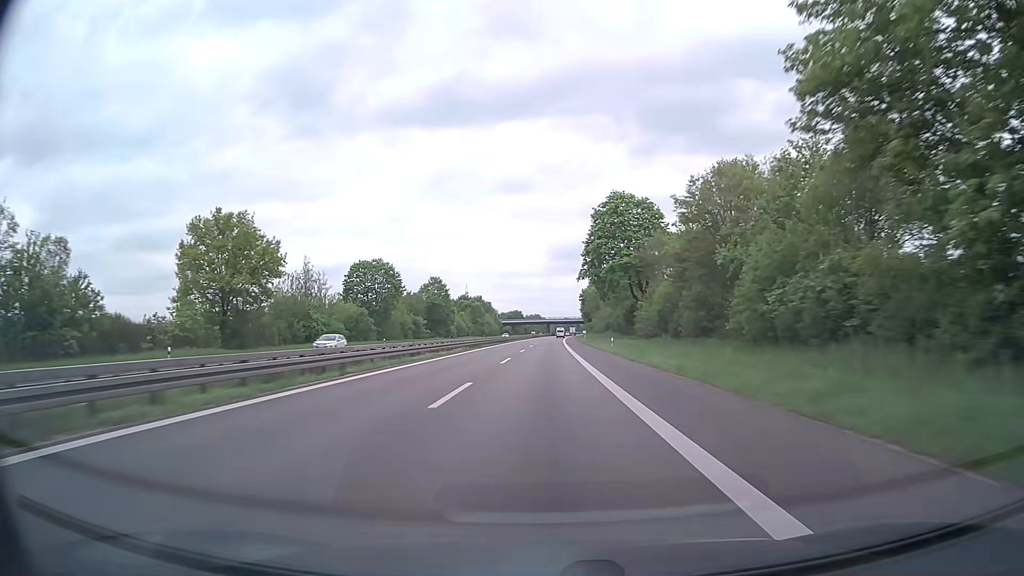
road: trunk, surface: asphalt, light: Day
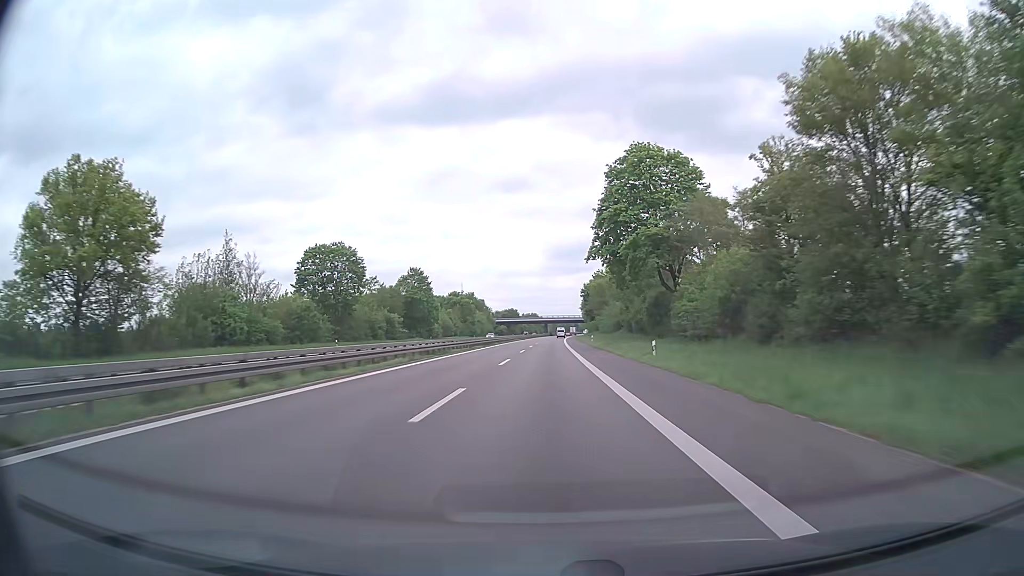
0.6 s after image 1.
(+0.1, +20.1) m; 0°
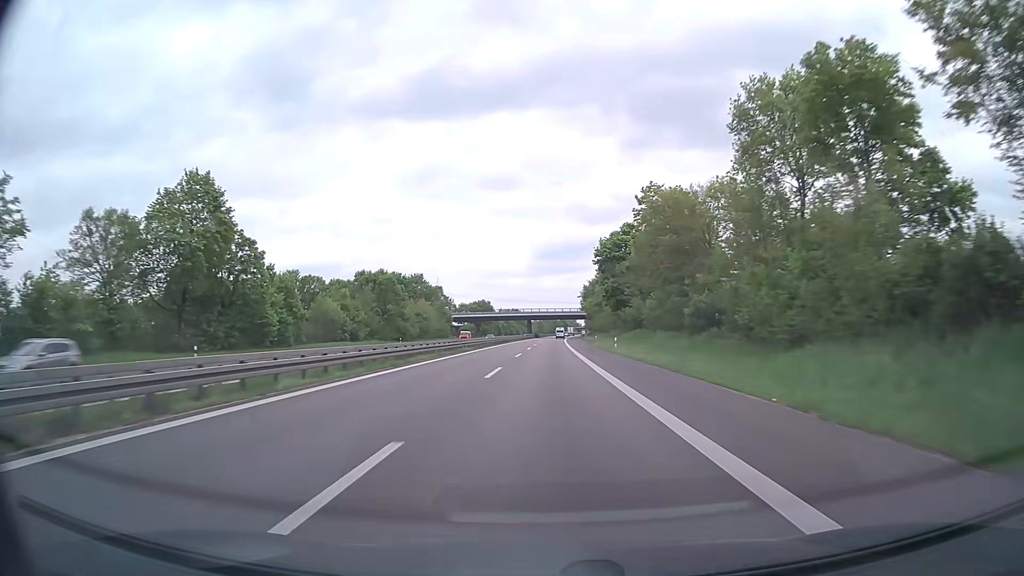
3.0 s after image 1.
(+0.8, +80.3) m; +1°
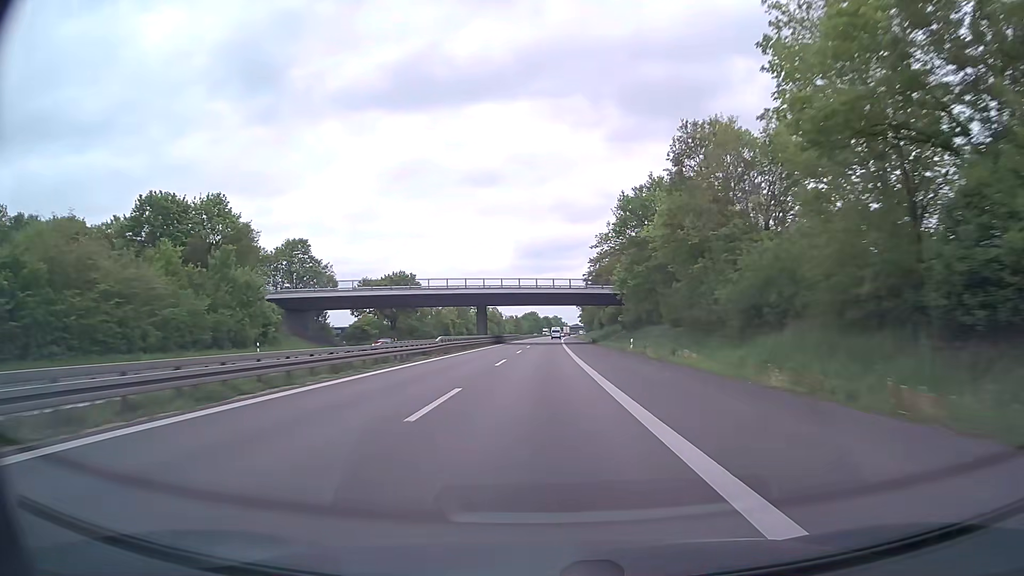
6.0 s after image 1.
(+1.7, +100.2) m; +2°
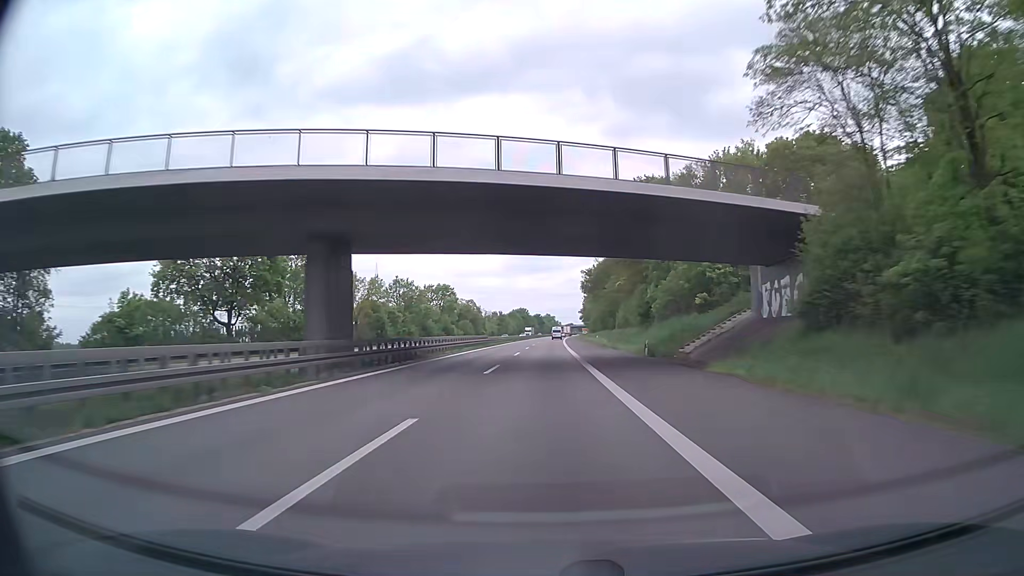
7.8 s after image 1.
(+0.3, +60.1) m; +1°
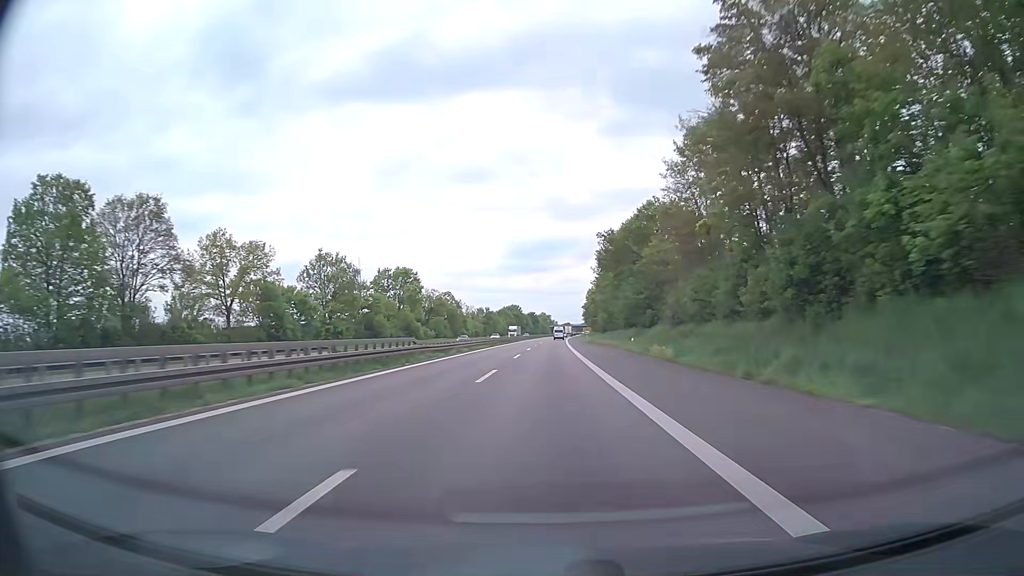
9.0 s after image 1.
(+0.1, +40.1) m; 0°
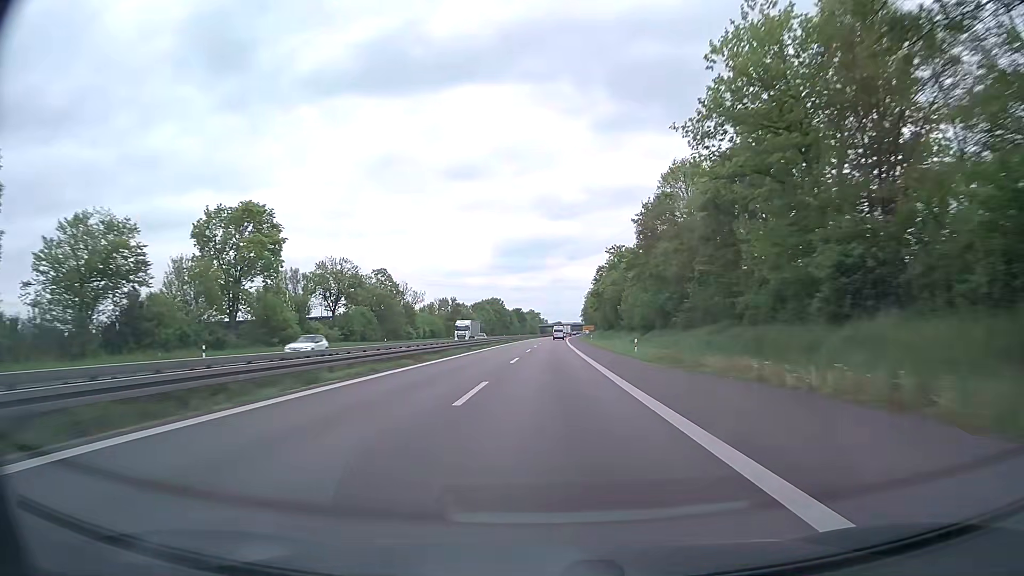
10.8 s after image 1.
(+0.7, +60.2) m; +1°
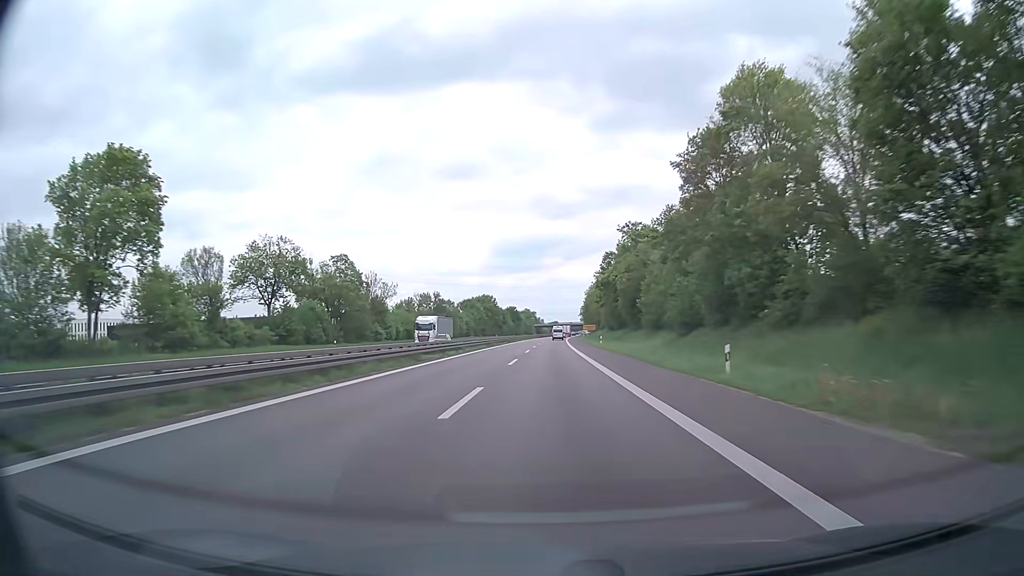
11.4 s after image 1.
(+0.1, +20.1) m; 0°
(0, +10) (0, +20) (0, +30) (0, +40) (0, +50) (+1, +60) (+1, +70) (+1, +80) (+1, +90) (+2, +100) m
